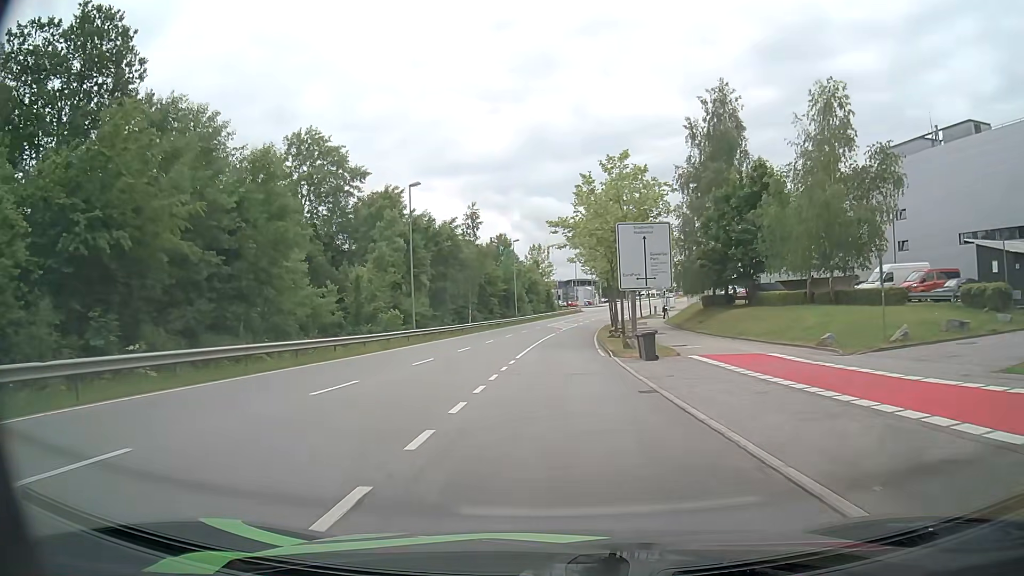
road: secondary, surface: asphalt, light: Day
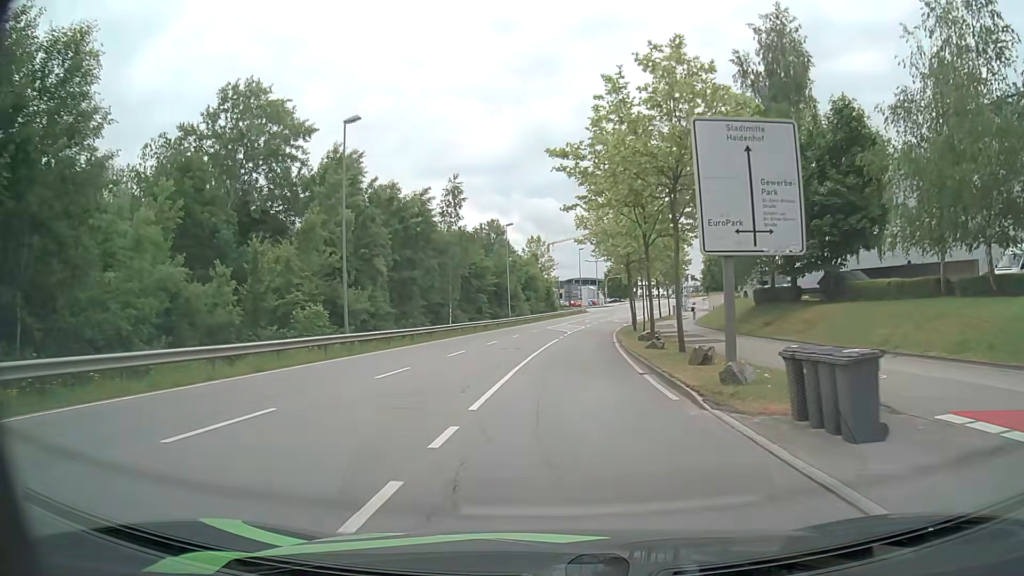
(0.0, +14.8) m; 0°
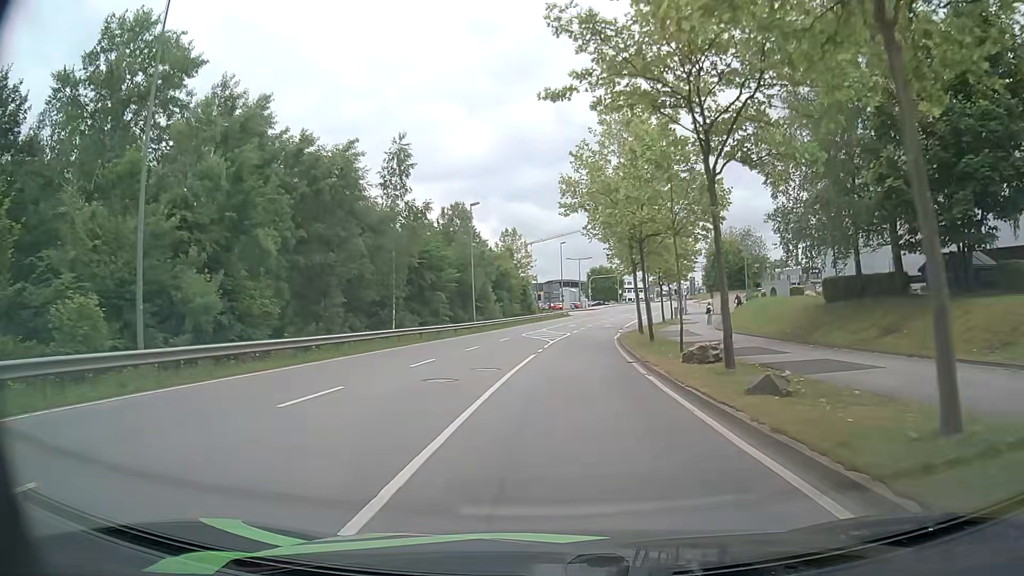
(+0.2, +14.4) m; +2°
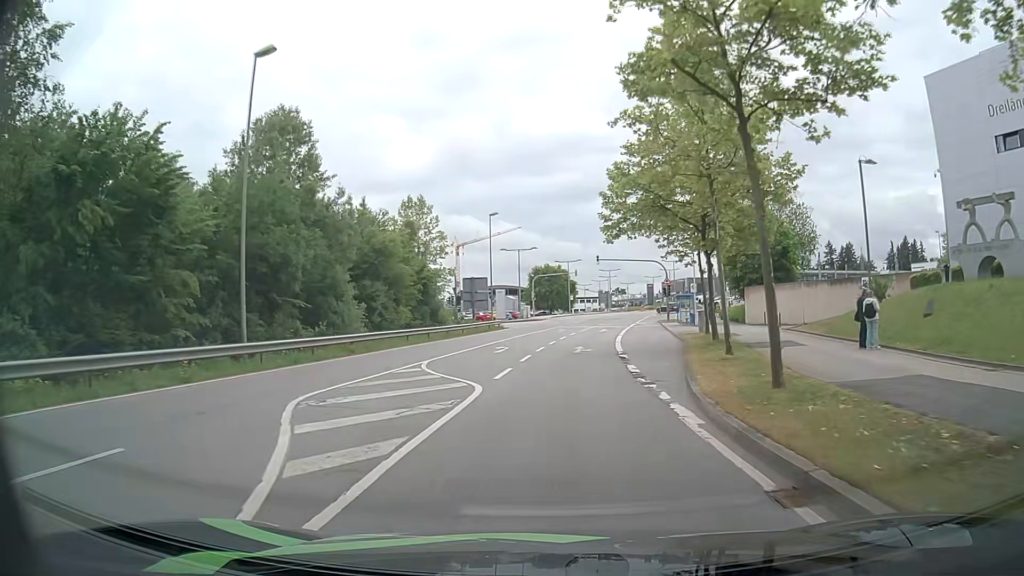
(+1.1, +33.5) m; +5°
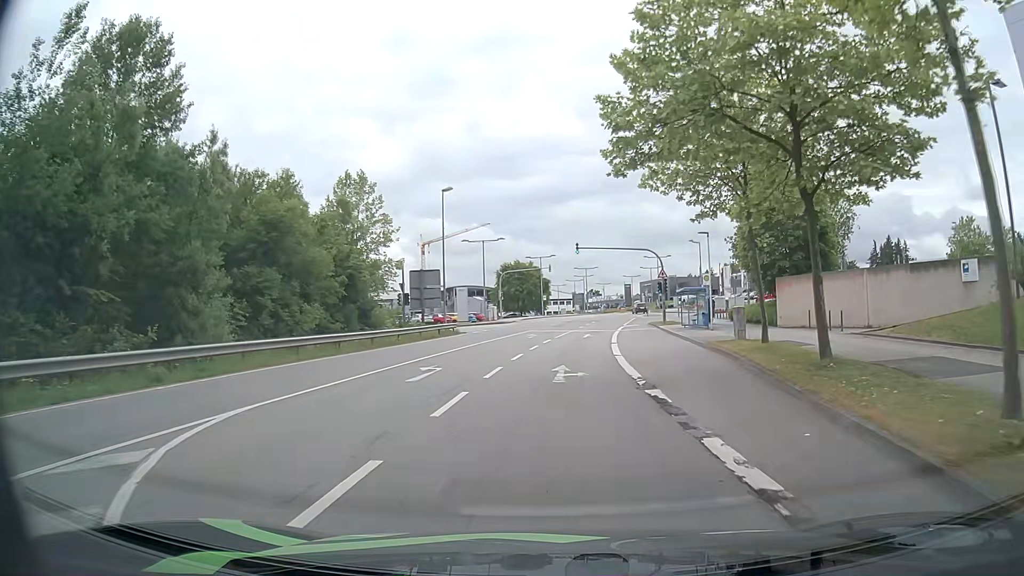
(+0.2, +12.3) m; +2°
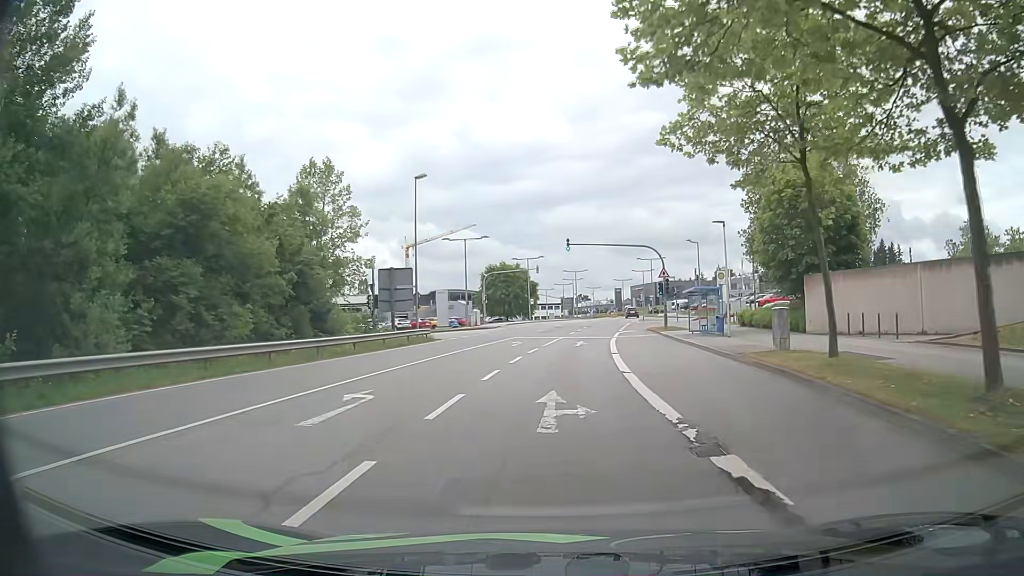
(0.0, +5.9) m; +1°
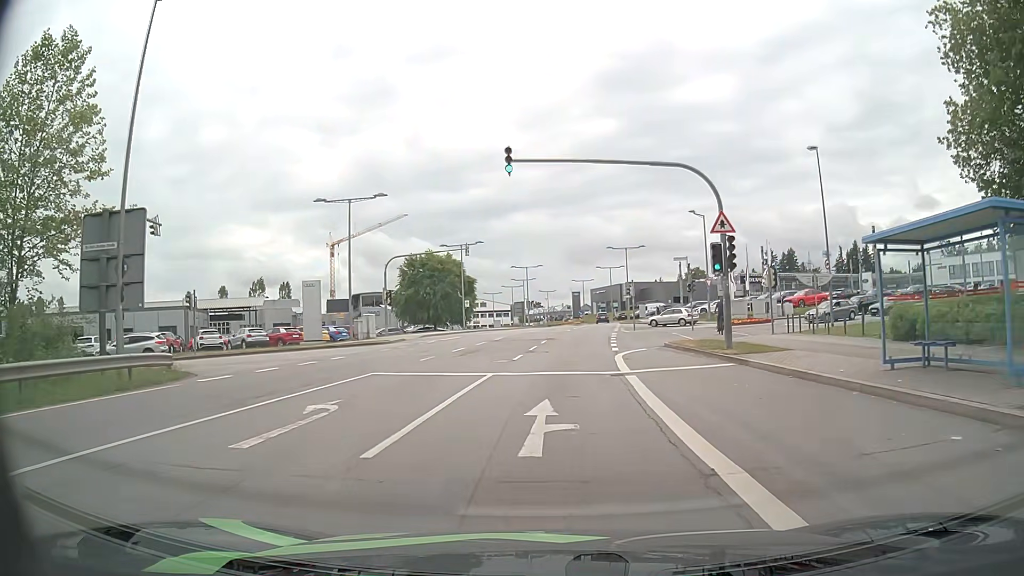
(+0.9, +26.3) m; +4°
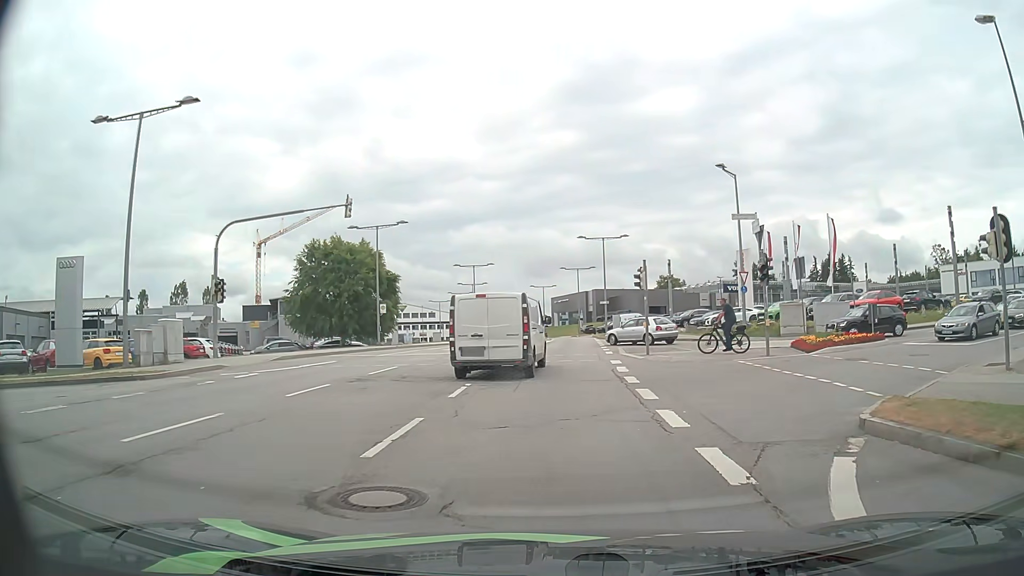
(+0.4, +20.6) m; +3°
(+2, +10) (+9, +17) (+18, +21) (+26, +26) (+35, +31) (+44, +35) (+53, +40) (+62, +44) (+71, +49) (+80, +53) m
